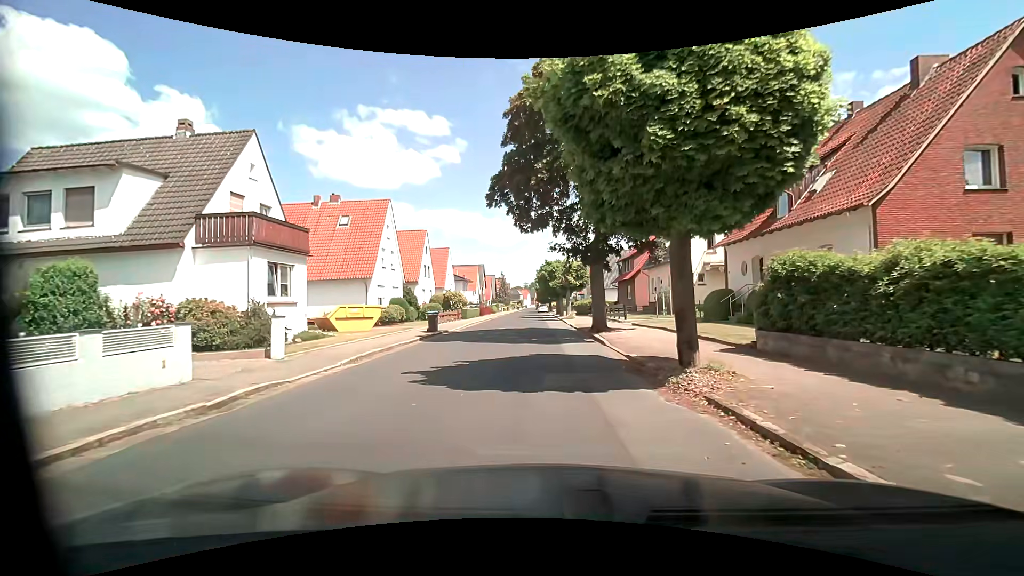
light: Day
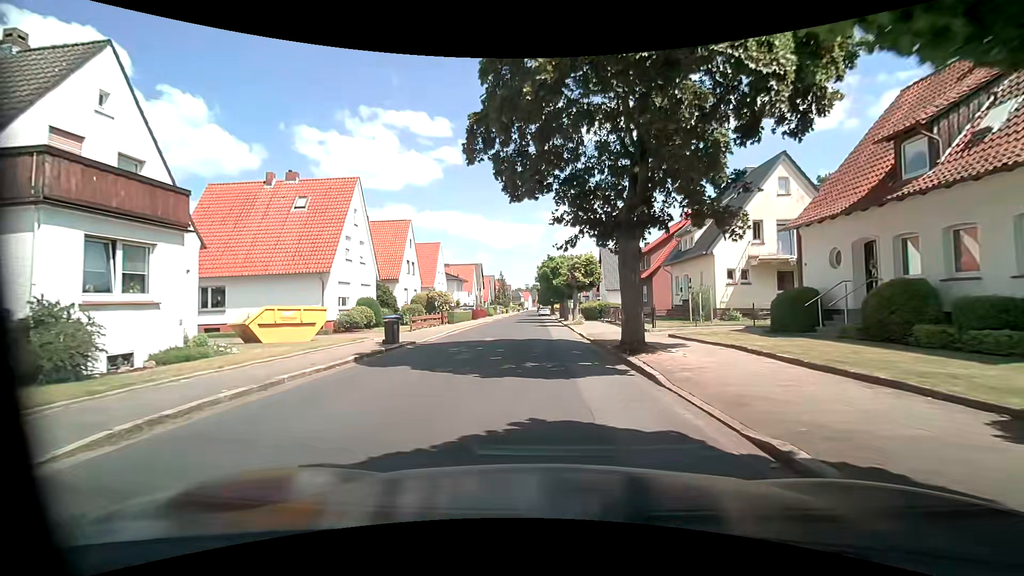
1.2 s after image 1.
(0.0, +7.5) m; -1°
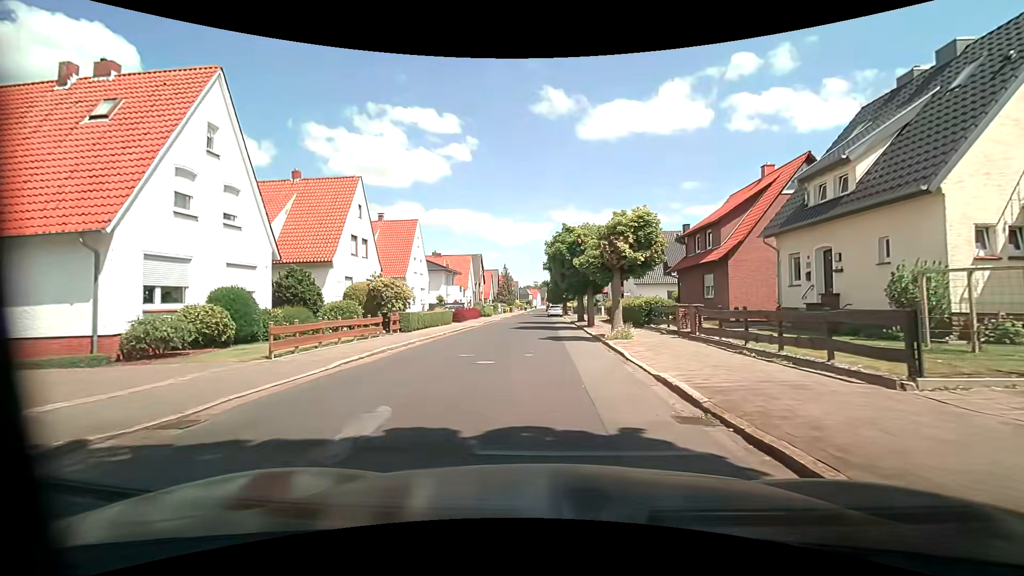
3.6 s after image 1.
(+0.1, +15.5) m; -1°
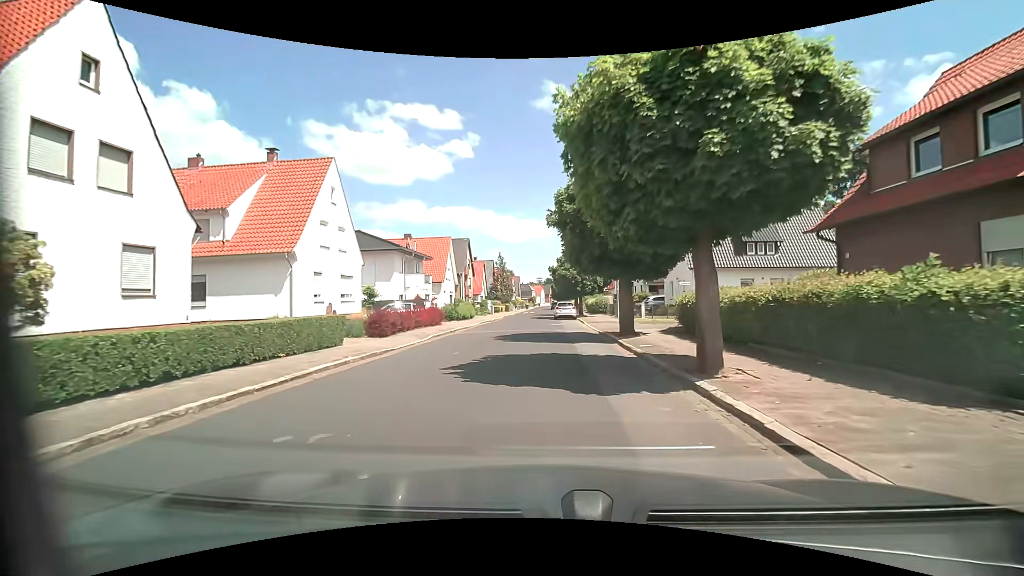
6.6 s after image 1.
(+0.3, +19.8) m; -1°
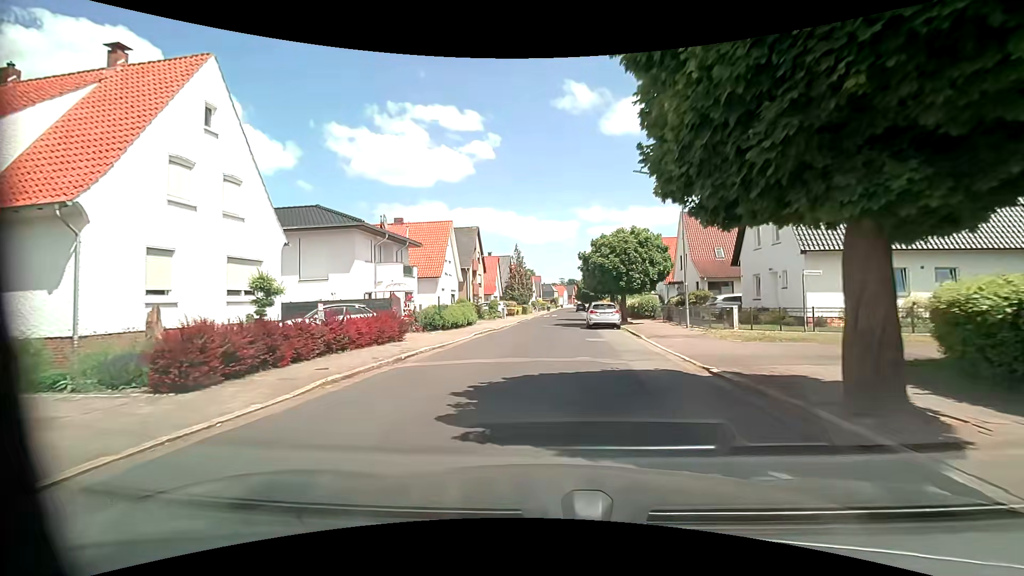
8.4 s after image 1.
(0.0, +12.3) m; -2°
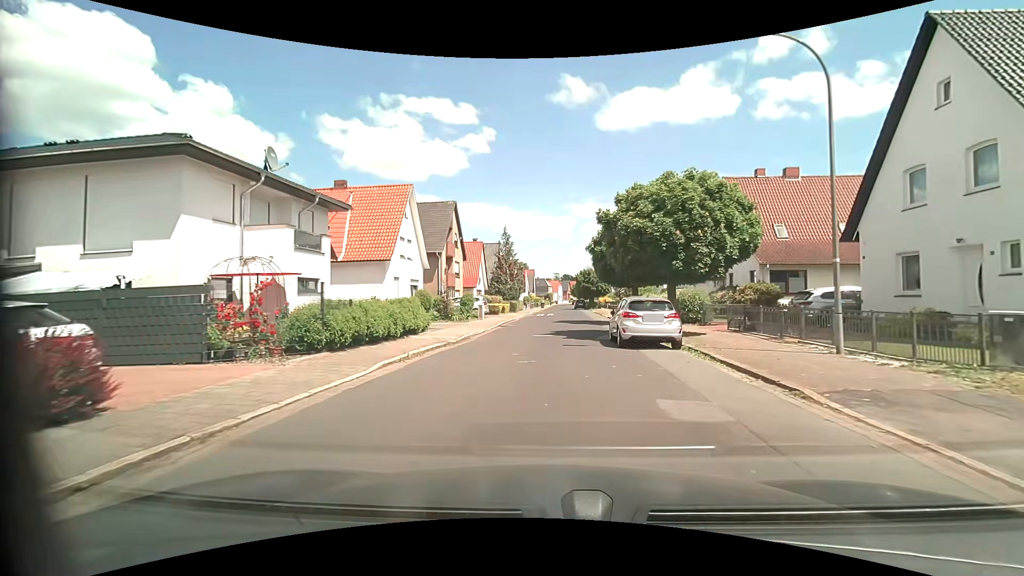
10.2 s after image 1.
(-0.1, +12.6) m; 0°
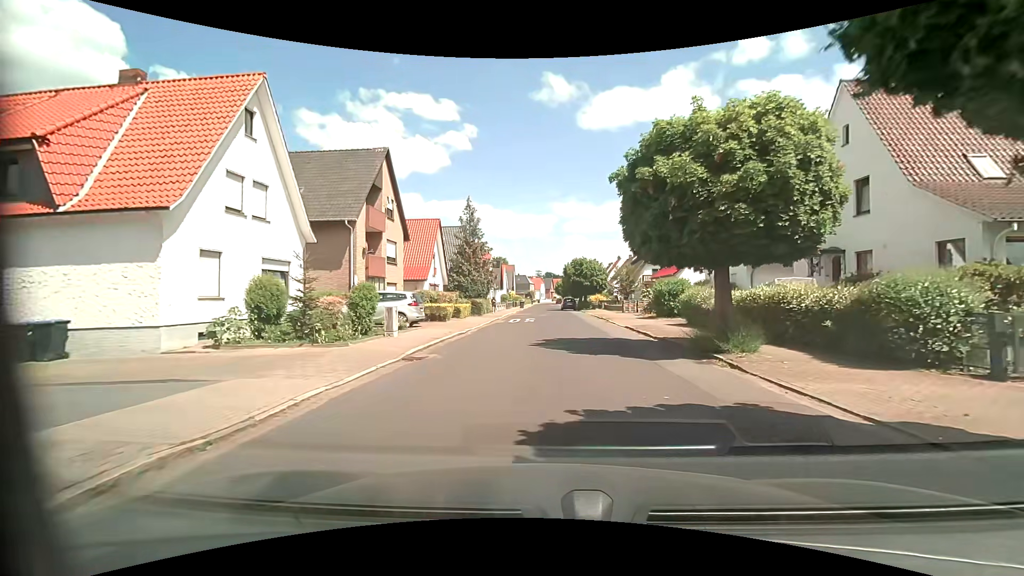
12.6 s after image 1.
(+0.4, +16.4) m; +2°
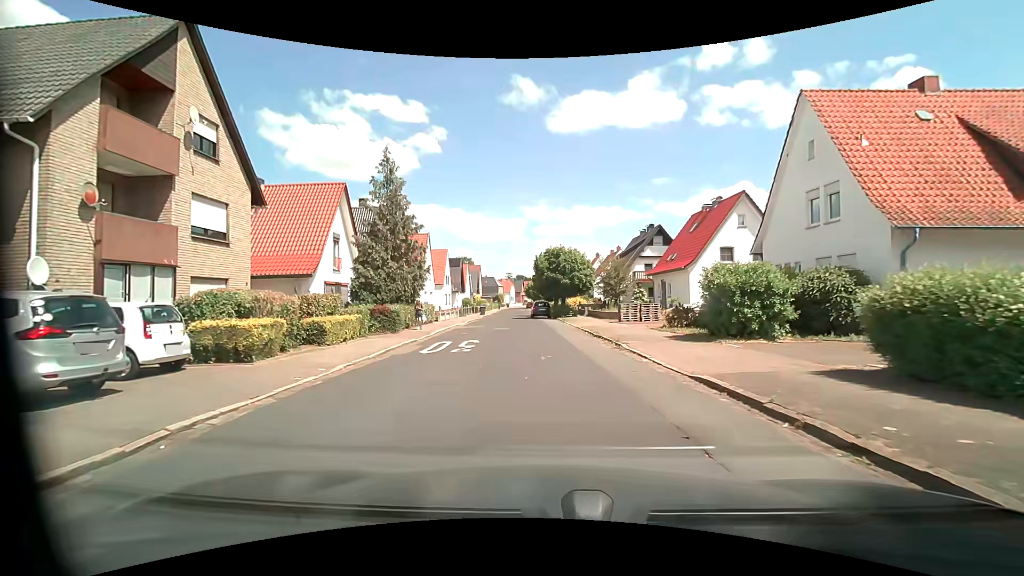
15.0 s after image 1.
(+0.6, +15.4) m; +4°
(0, +10) (-1, +20) (-2, +30) (-3, +40) (-4, +50) (-4, +60) (-4, +70) (-5, +80) (-6, +90) (-6, +100) m
